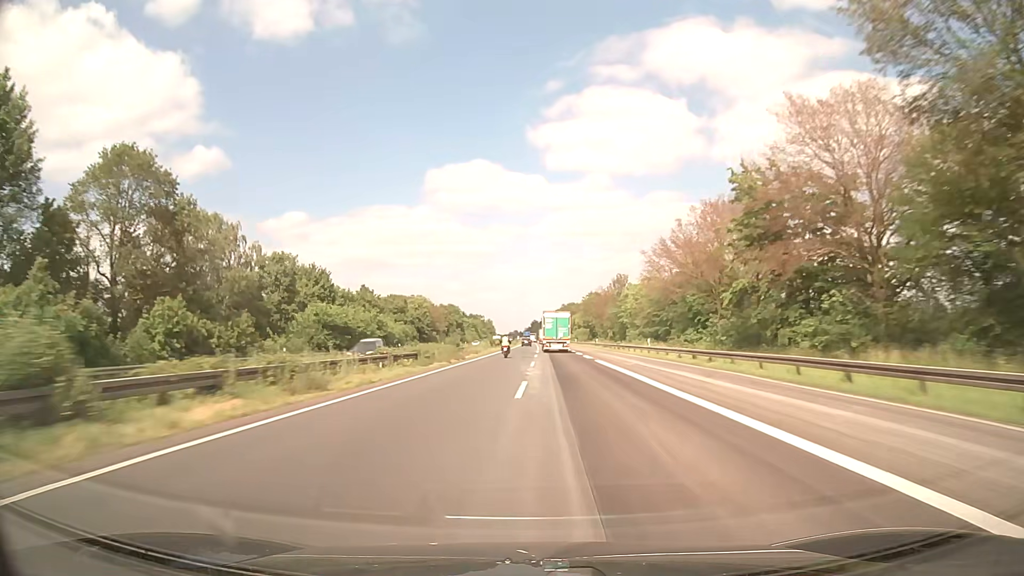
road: motorway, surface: asphalt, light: Day
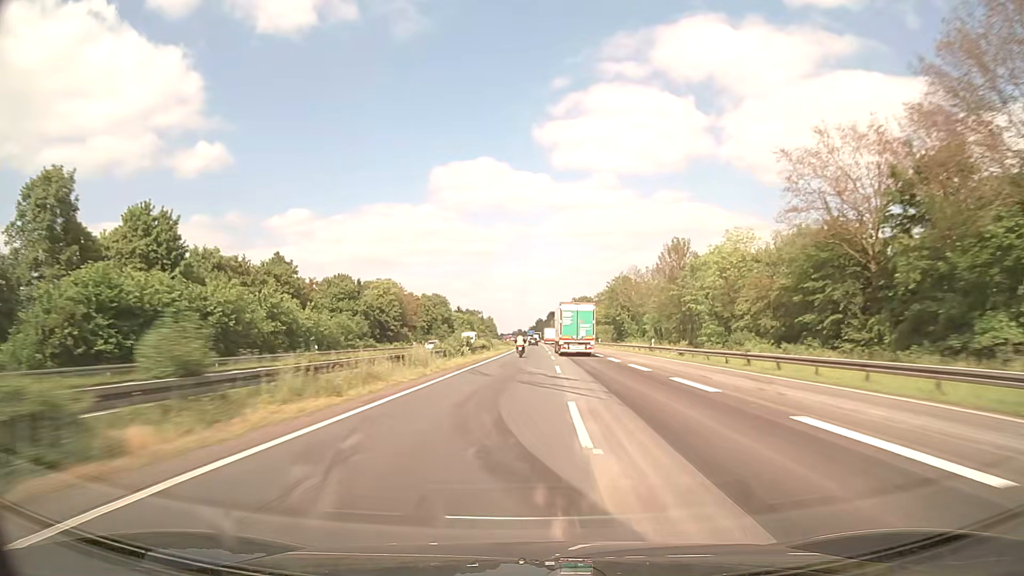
(-0.2, +43.1) m; 0°
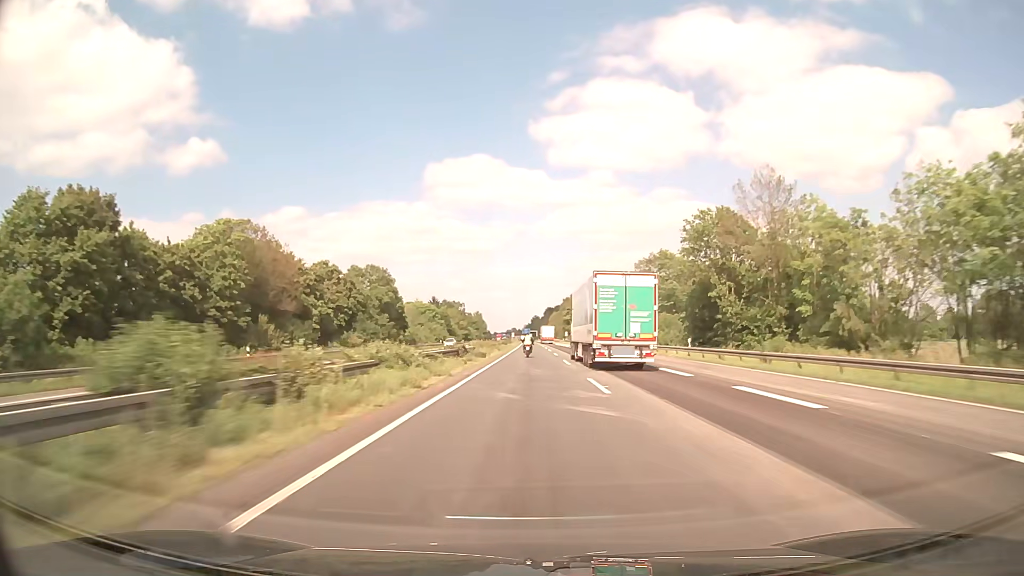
(+0.2, +64.4) m; 0°
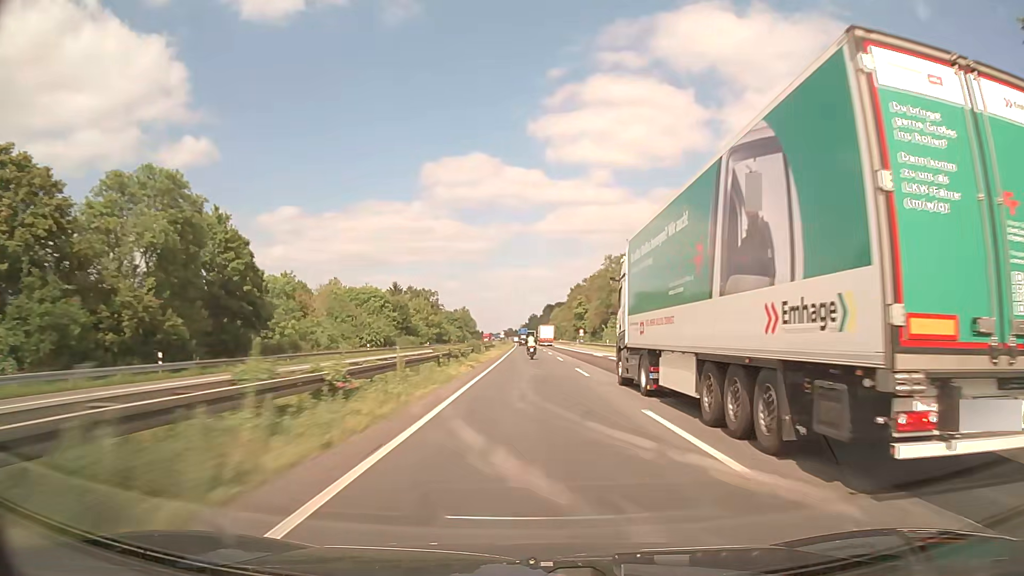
(0.0, +64.0) m; 0°
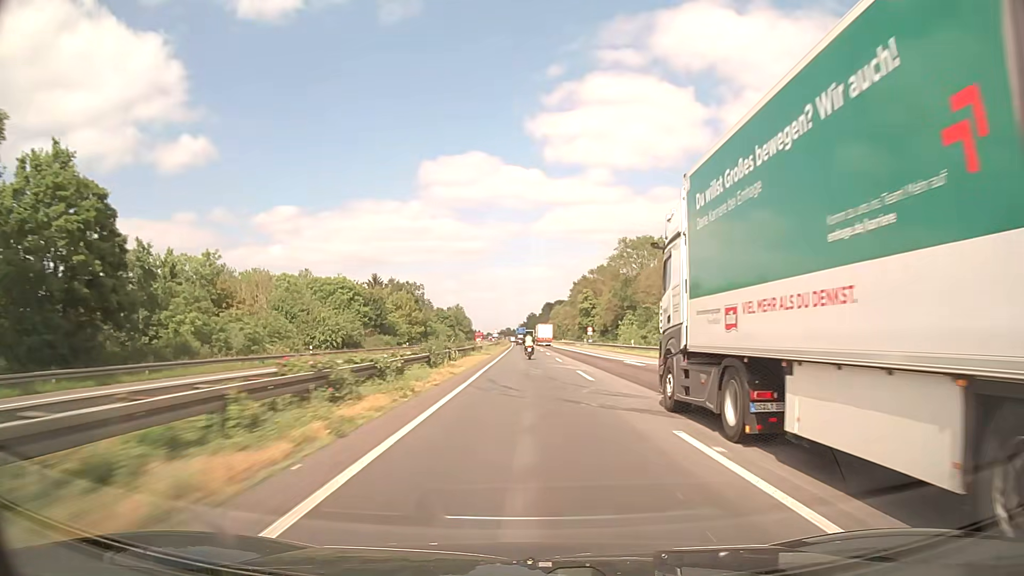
(0.0, +21.2) m; 0°
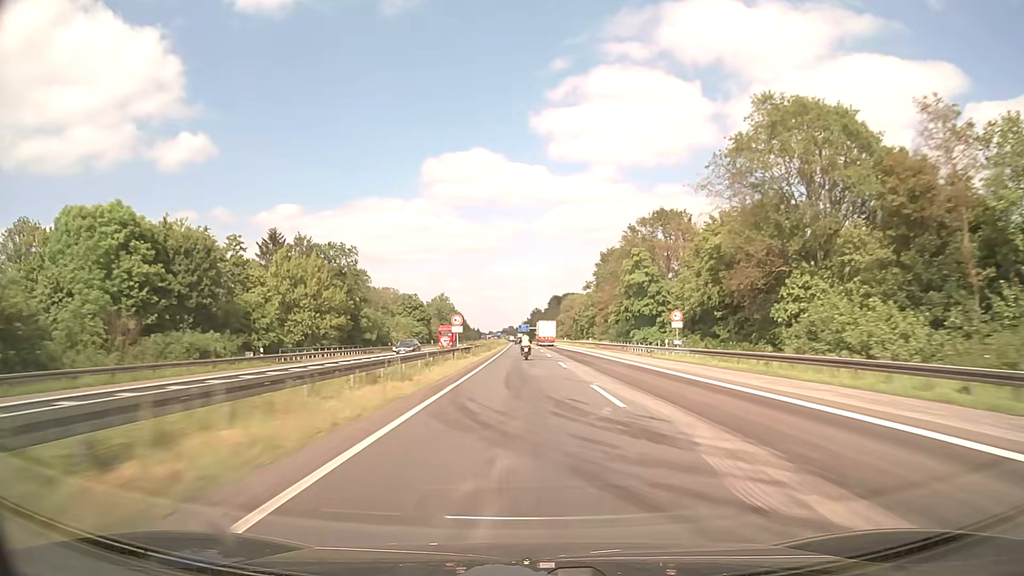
(-0.2, +63.2) m; 0°
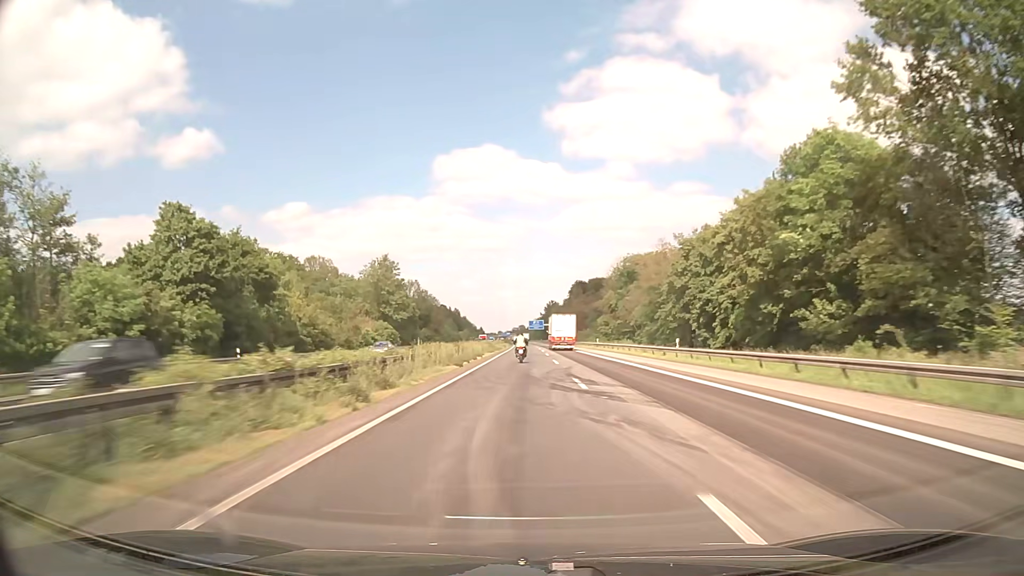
(-0.7, +104.4) m; -1°
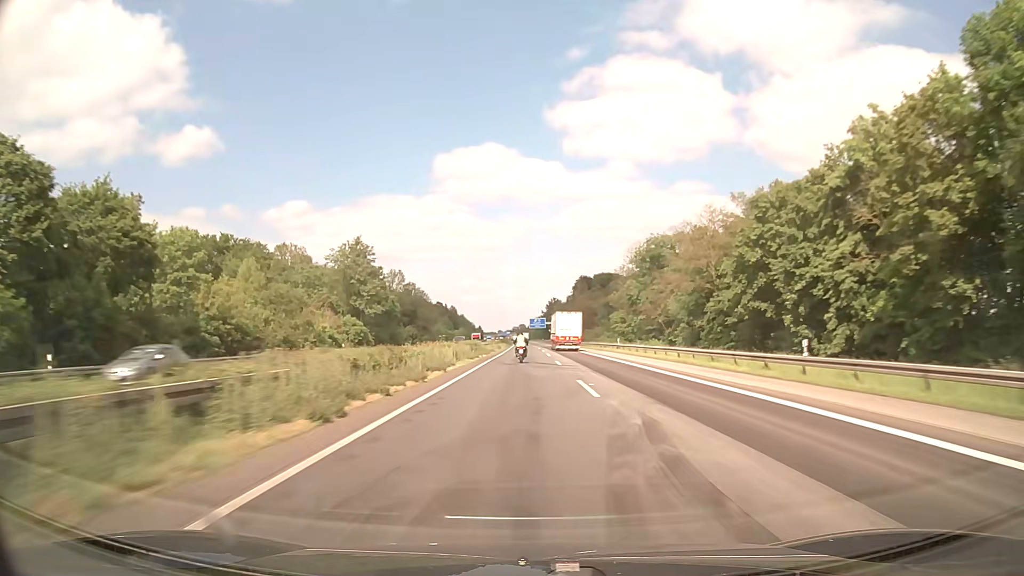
(0.0, +20.6) m; 0°
(0, +10) (0, +20) (0, +30) (0, +40) (0, +50) (0, +60) (0, +70) (0, +80) (0, +90) (0, +100) m
